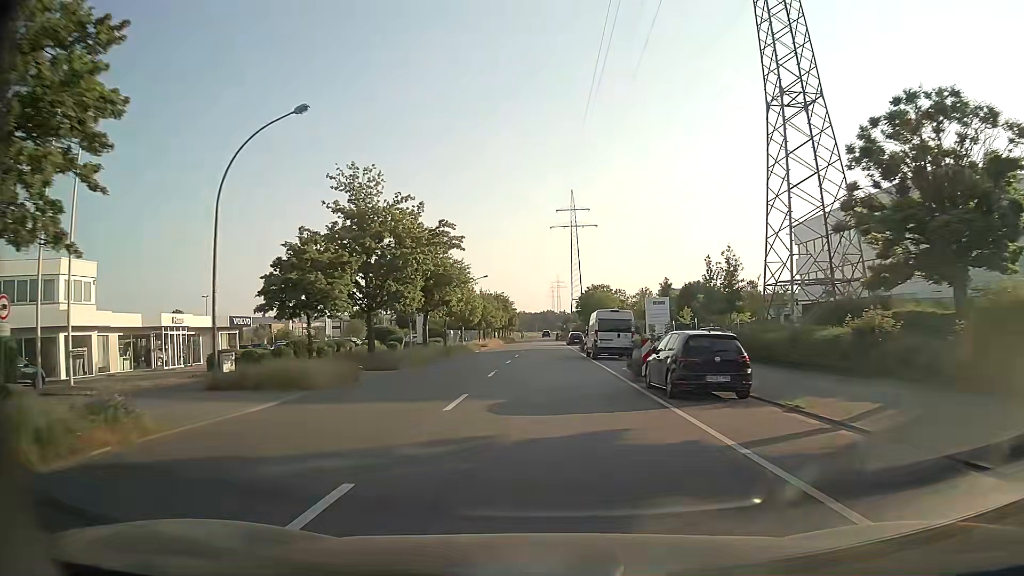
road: tertiary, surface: asphalt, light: Day
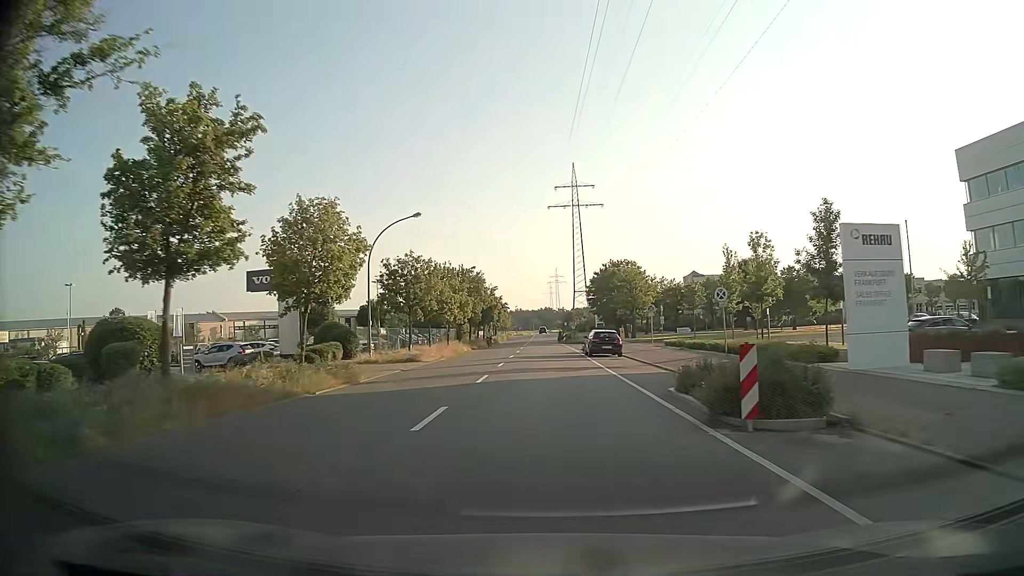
(0.0, +38.9) m; 0°
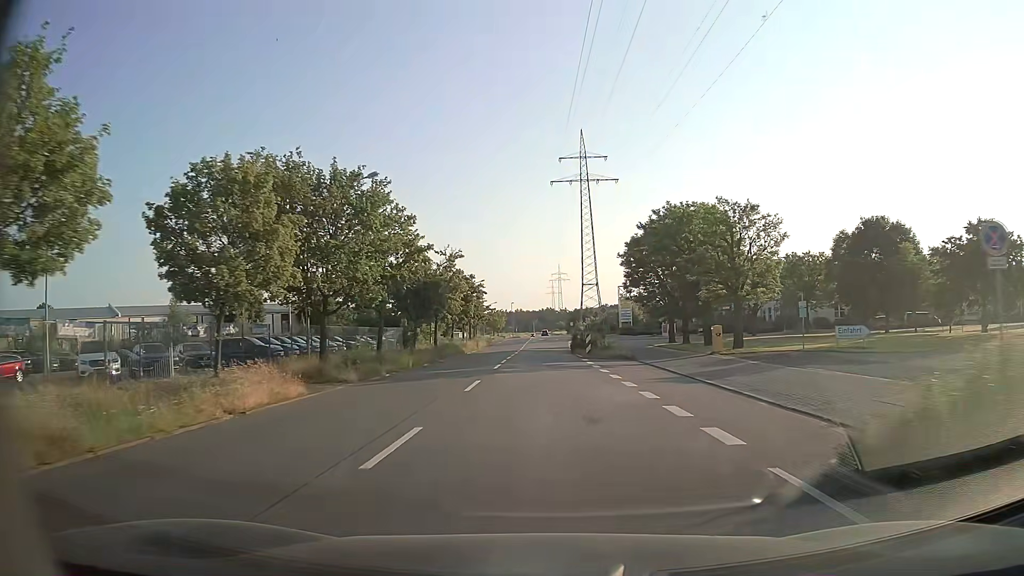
(-0.1, +38.9) m; 0°
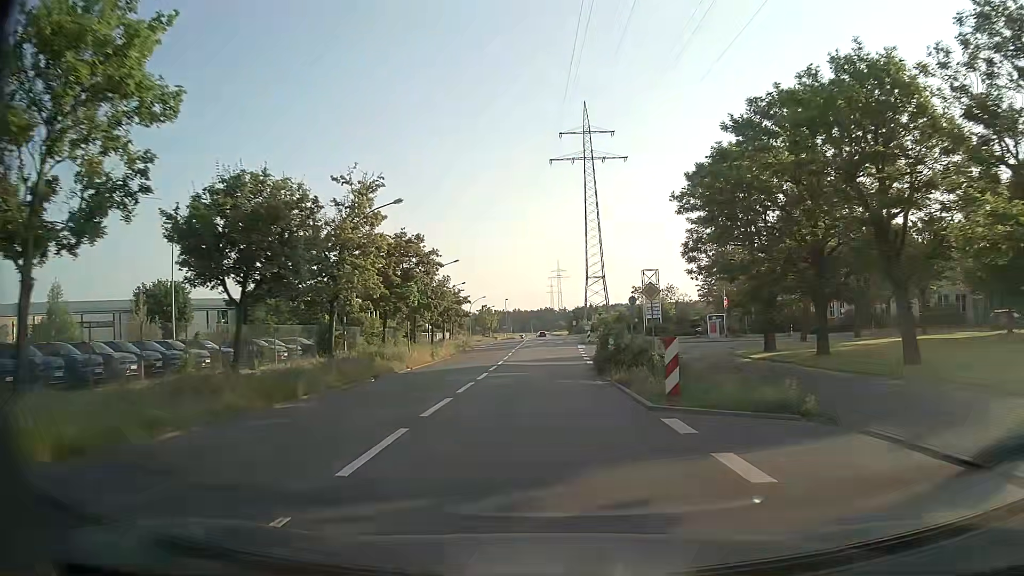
(0.0, +23.3) m; 0°
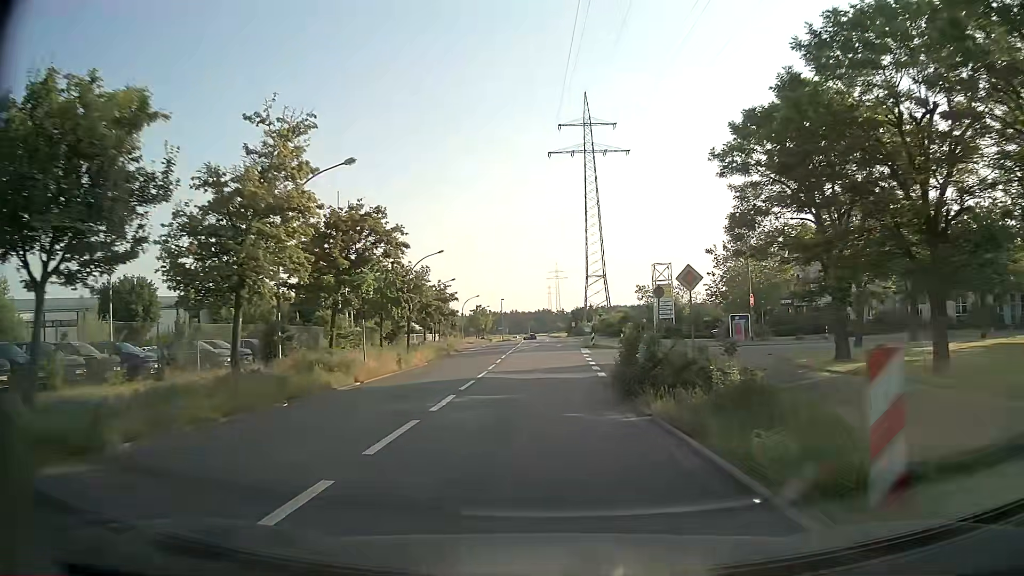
(0.0, +7.8) m; 0°
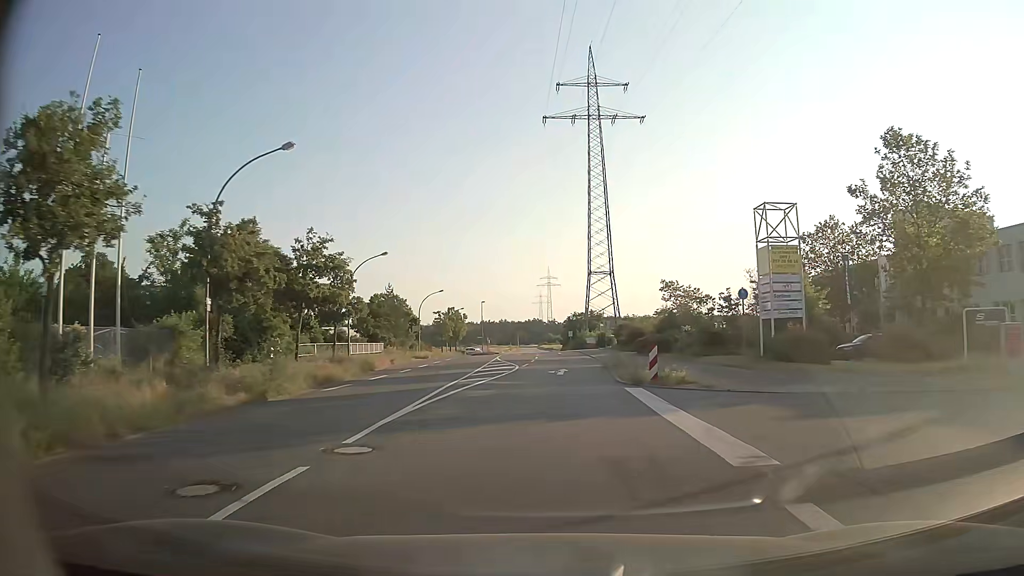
(+0.4, +31.0) m; +2°
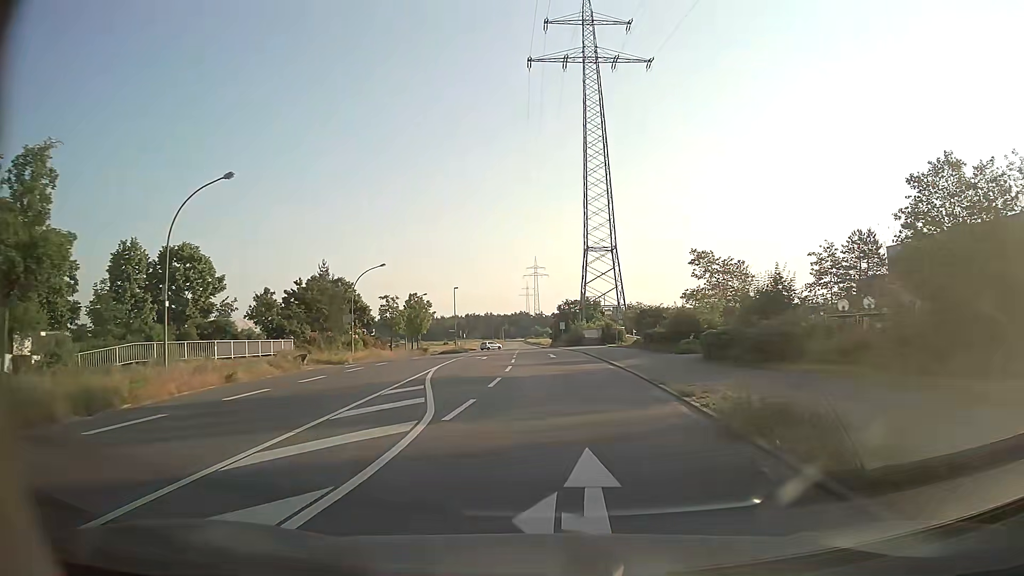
(+0.1, +23.1) m; +1°
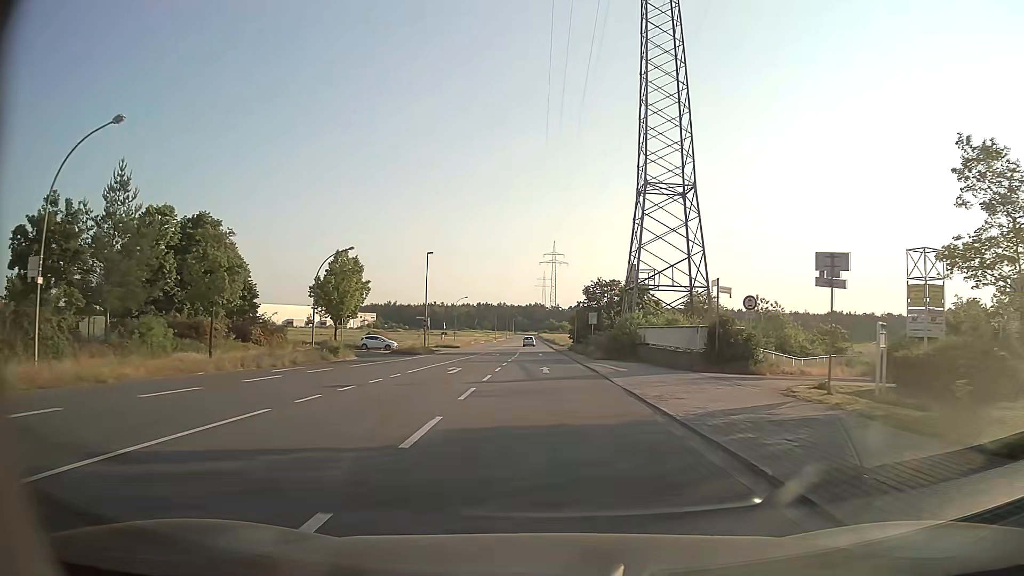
(-0.2, +38.7) m; -2°
(0, +10) (0, +20) (0, +30) (0, +40) (0, +50) (0, +60) (0, +70) (-1, +80) (-1, +90) (-1, +100) m
